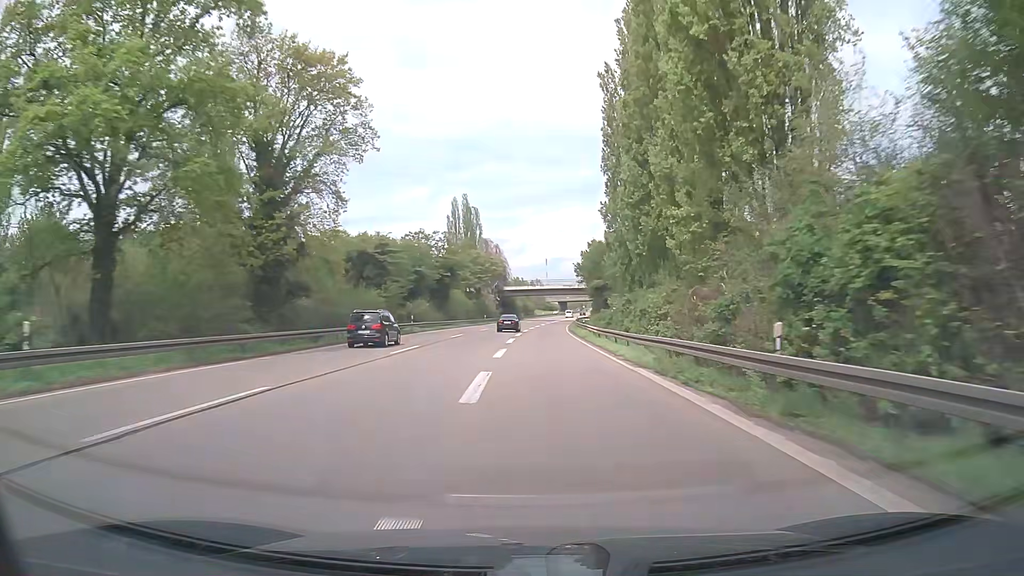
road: trunk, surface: asphalt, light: Day
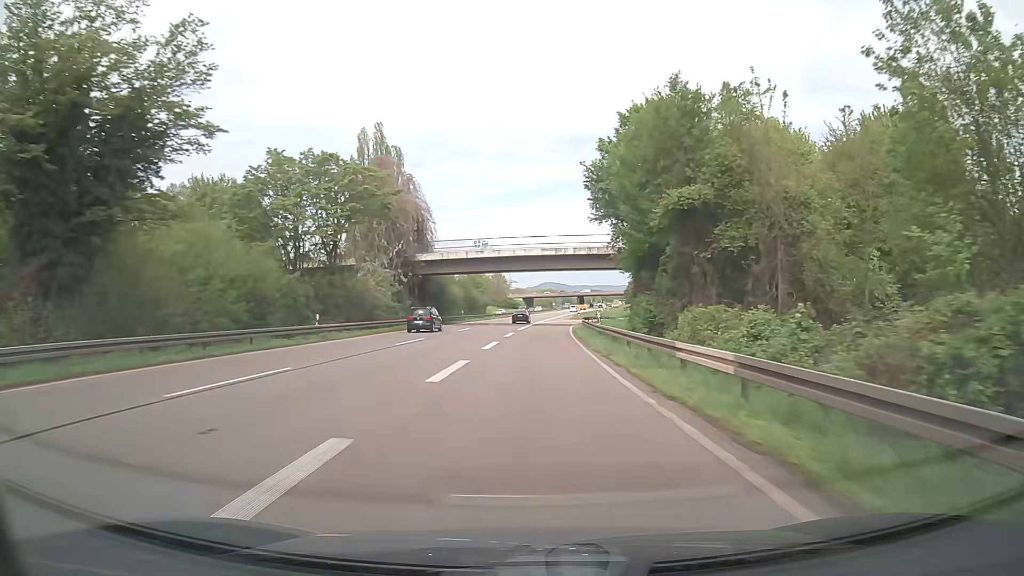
(+1.5, +68.8) m; +3°
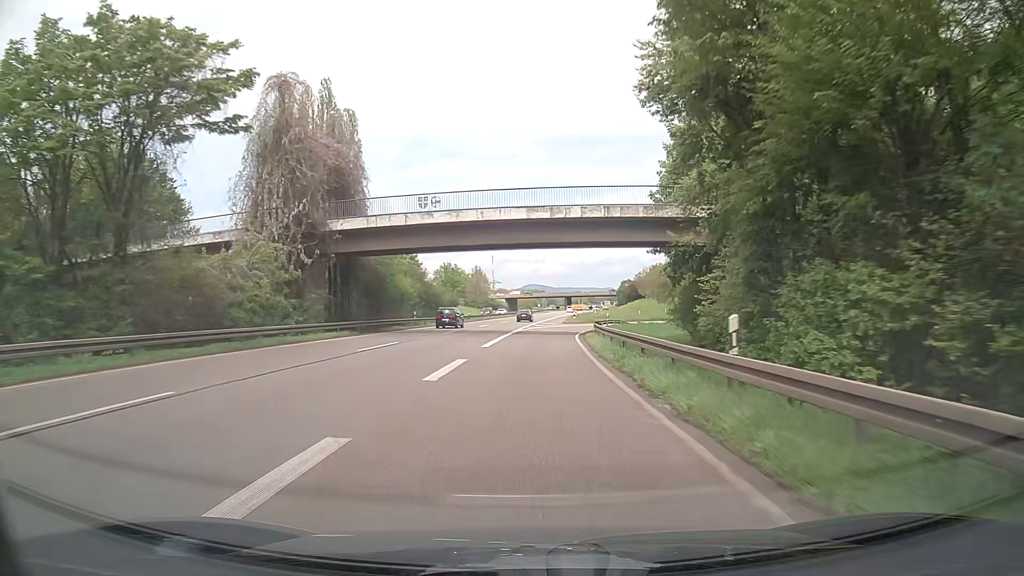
(+0.3, +23.6) m; +1°
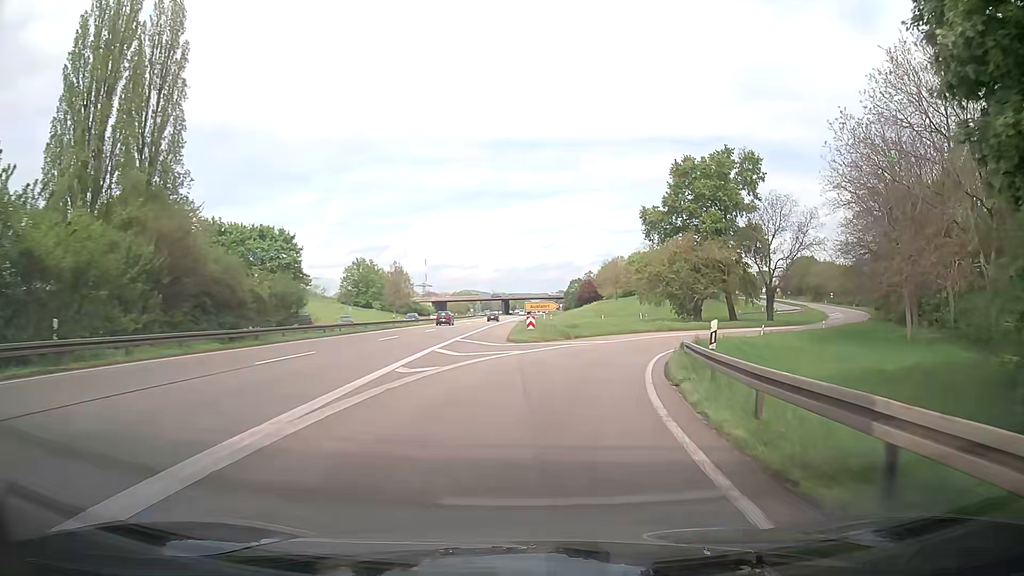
(+1.2, +40.6) m; +5°
(0, +10) (+2, +20) (+4, +30) (+8, +39) (+12, +48) (+17, +56) (+23, +64) (+30, +72) (+36, +79) (+43, +87) m
